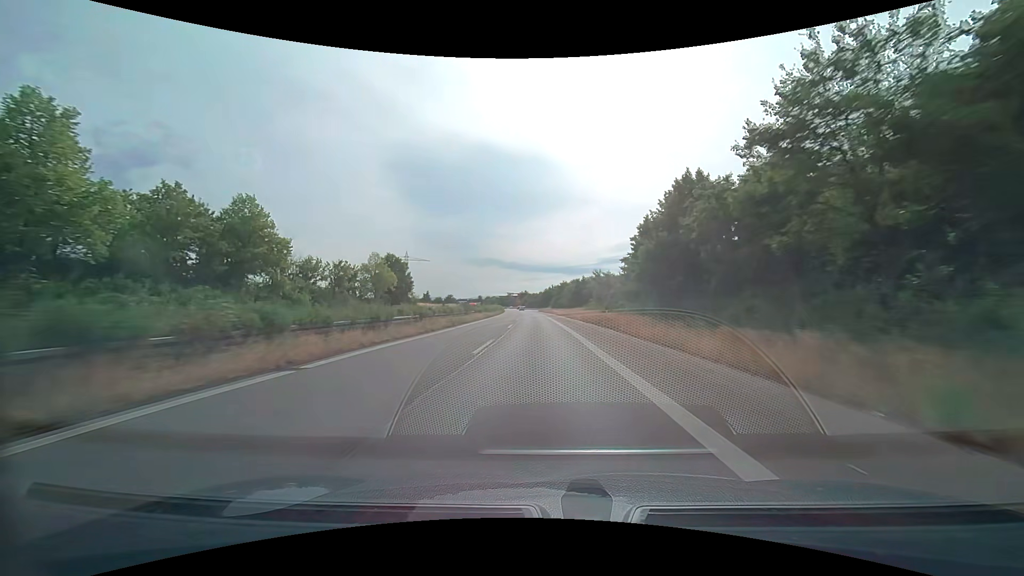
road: trunk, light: Day
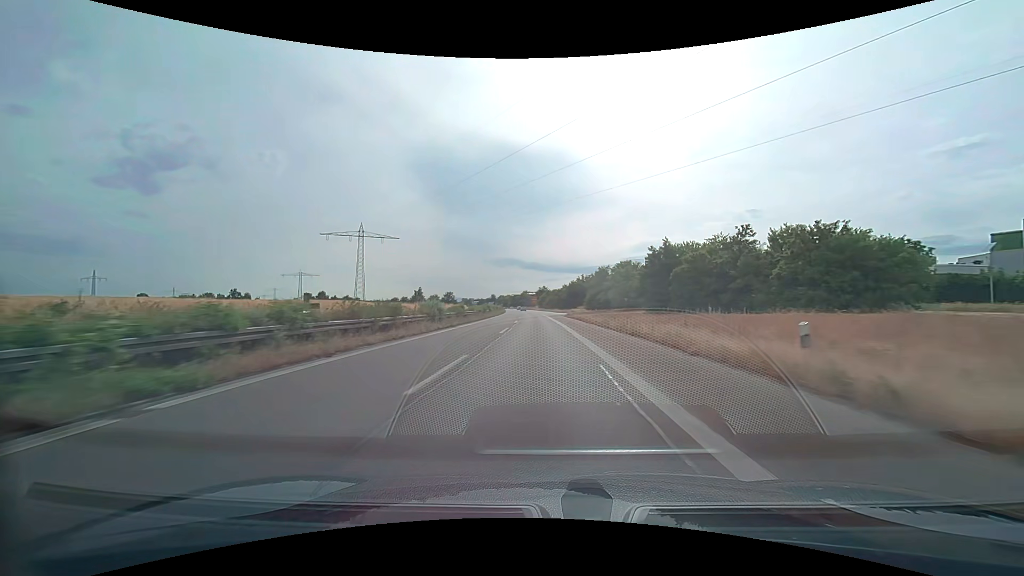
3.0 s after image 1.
(-1.8, +78.9) m; -2°
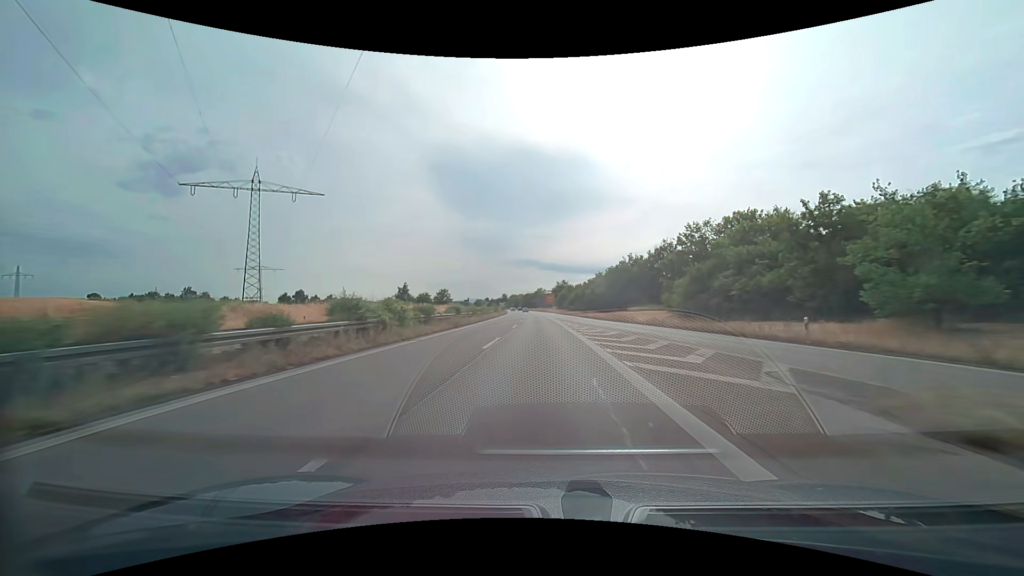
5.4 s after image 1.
(-1.2, +63.2) m; -2°
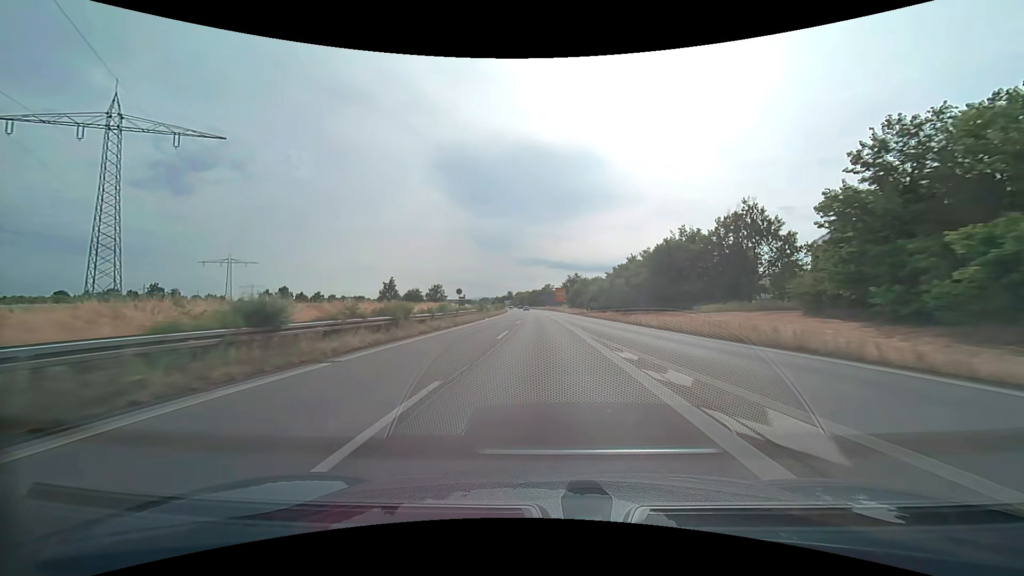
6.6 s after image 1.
(-0.3, +31.6) m; -1°
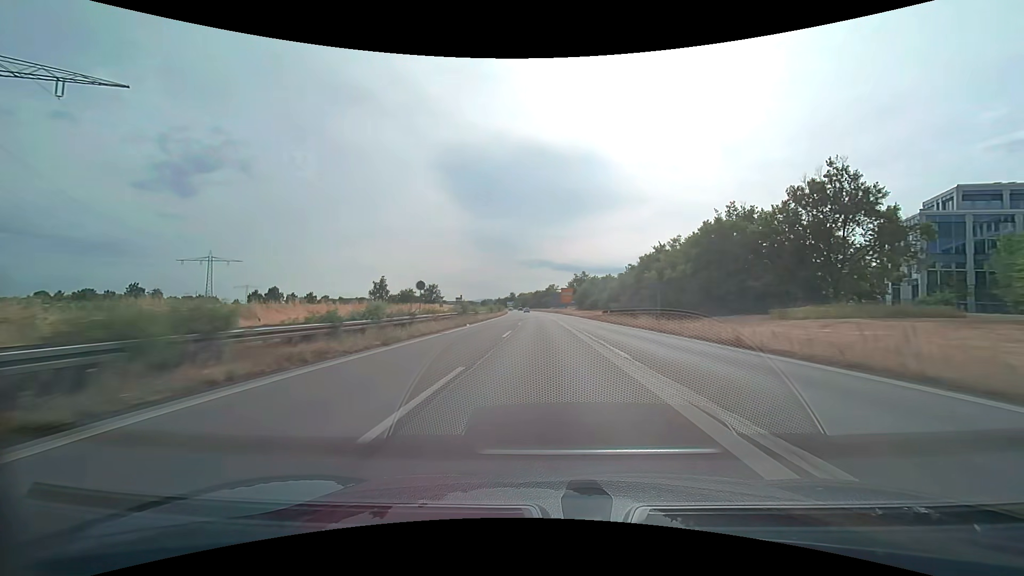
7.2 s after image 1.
(-0.1, +15.8) m; 0°
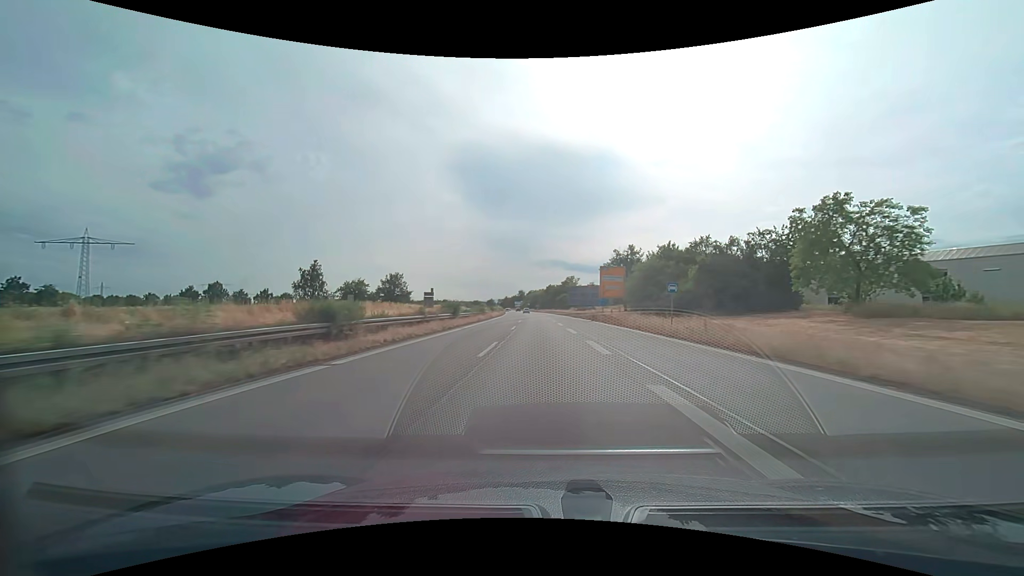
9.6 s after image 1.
(-0.9, +63.2) m; -2°
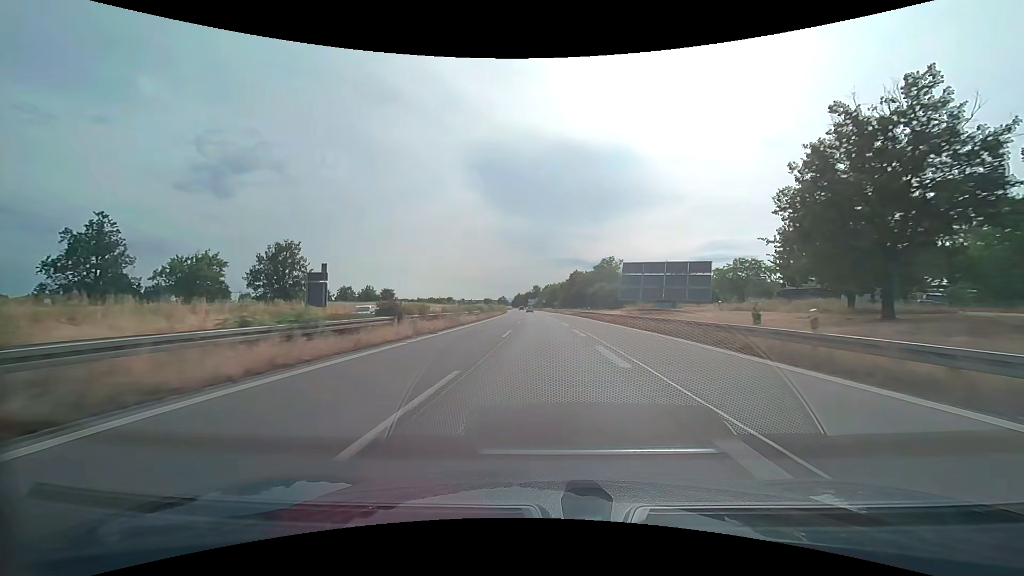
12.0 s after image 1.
(-1.0, +63.3) m; -2°
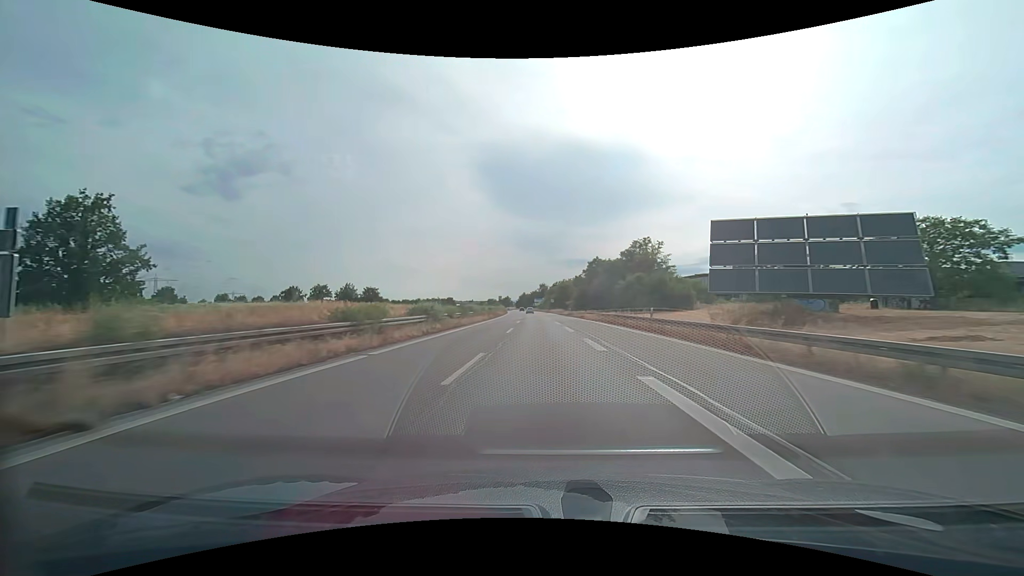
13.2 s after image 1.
(-0.4, +31.6) m; -1°
(0, +10) (0, +20) (0, +30) (0, +40) (-1, +50) (-1, +60) (-1, +70) (-2, +80) (-2, +90) (-3, +100) m
